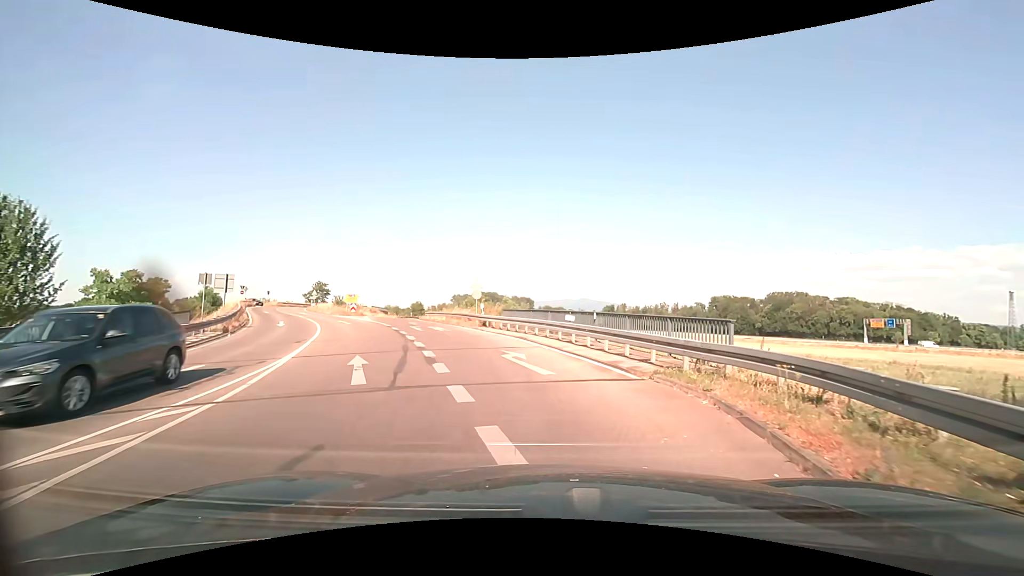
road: trunk_link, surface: asphalt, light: Day
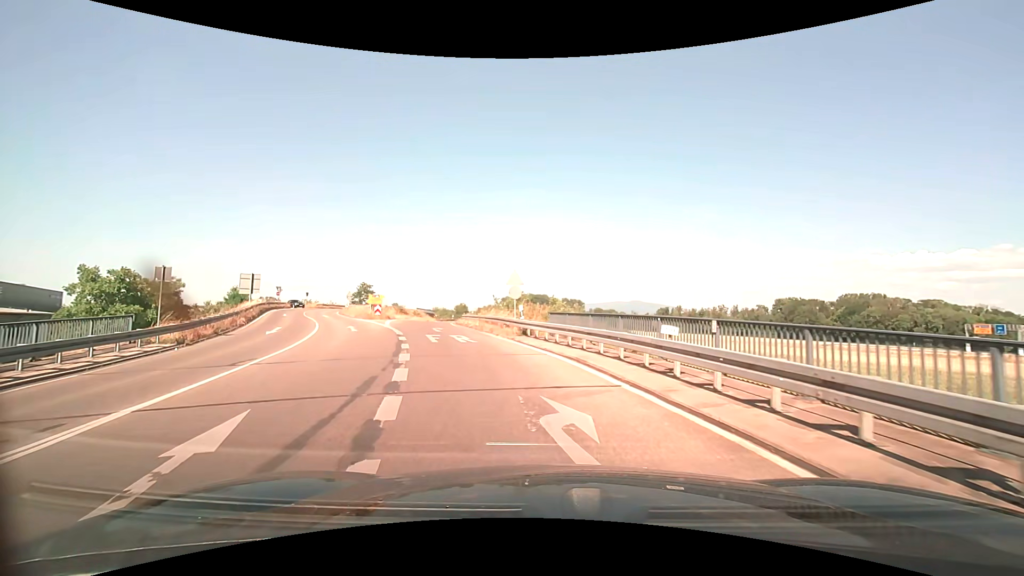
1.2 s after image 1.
(-0.3, +7.3) m; -6°
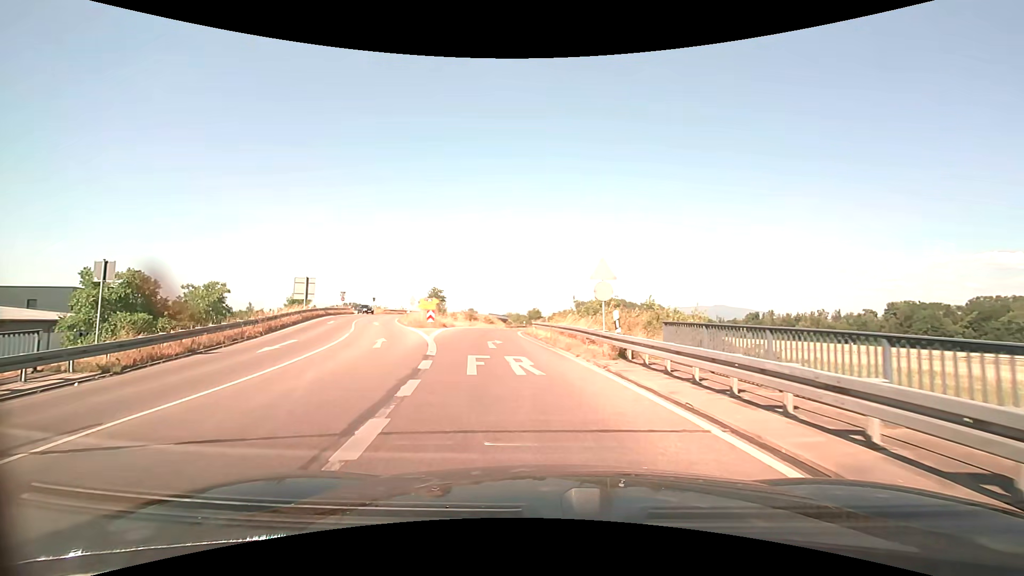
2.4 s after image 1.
(-0.6, +7.5) m; -8°
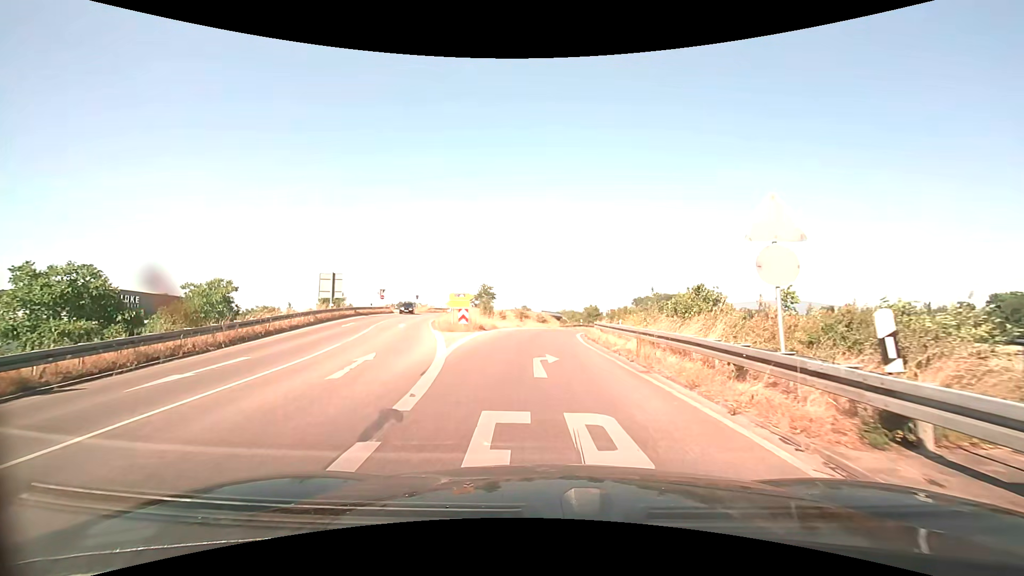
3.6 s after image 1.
(-0.5, +7.9) m; -6°
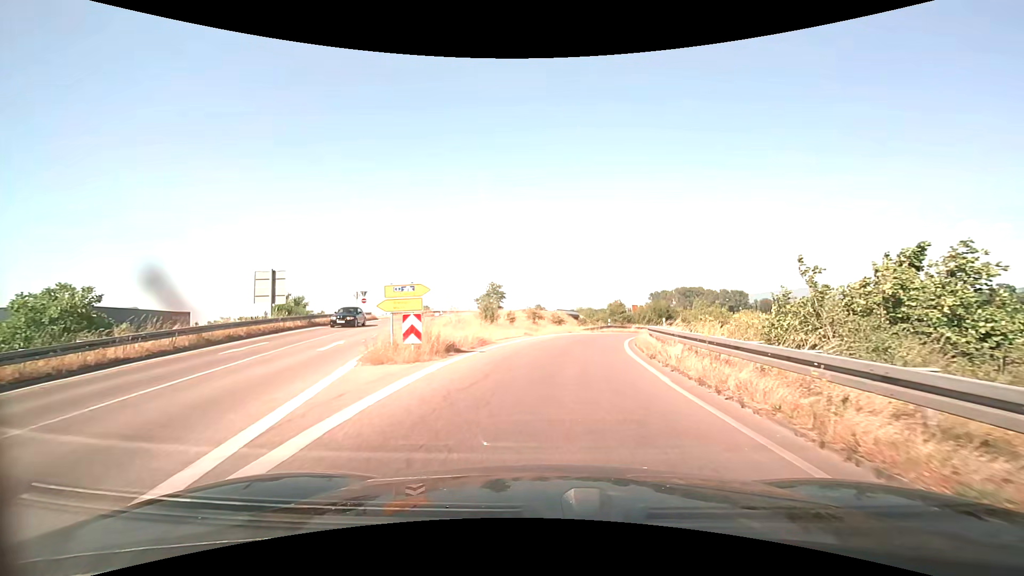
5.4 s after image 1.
(-0.4, +12.7) m; -2°
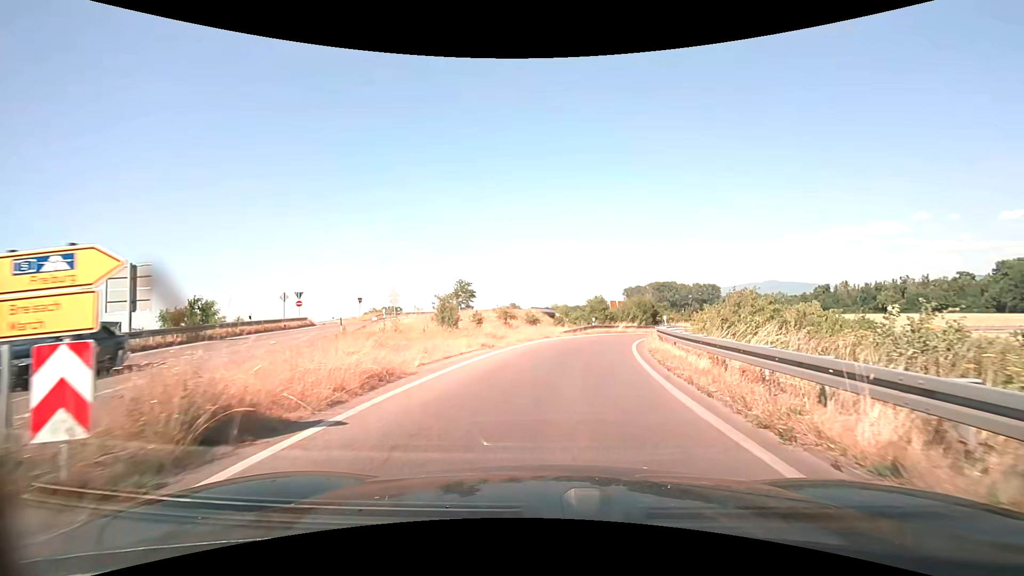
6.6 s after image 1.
(+0.2, +8.9) m; +3°
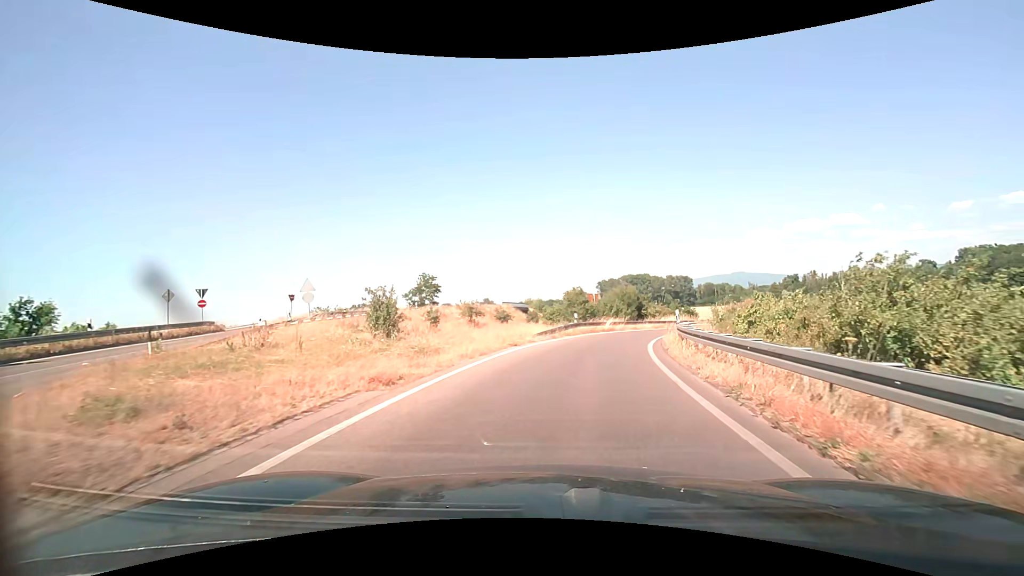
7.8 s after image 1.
(+0.2, +9.3) m; +2°
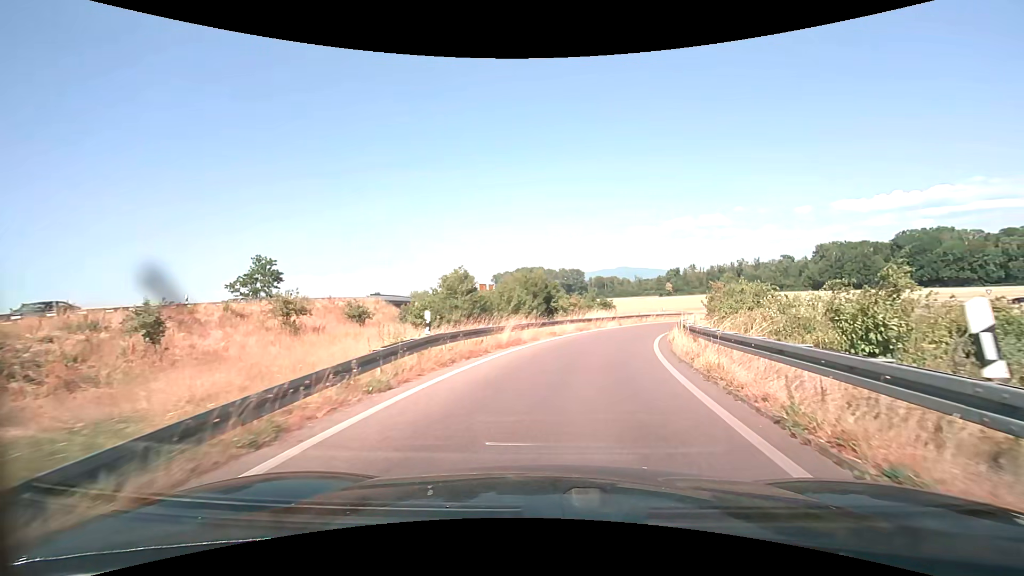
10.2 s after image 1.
(+2.0, +20.3) m; +12°
(0, +10) (+2, +20) (+4, +30) (+8, +39) (+12, +48) (+18, +56) (+25, +63) (+33, +69) (+42, +74) (+51, +77) m
